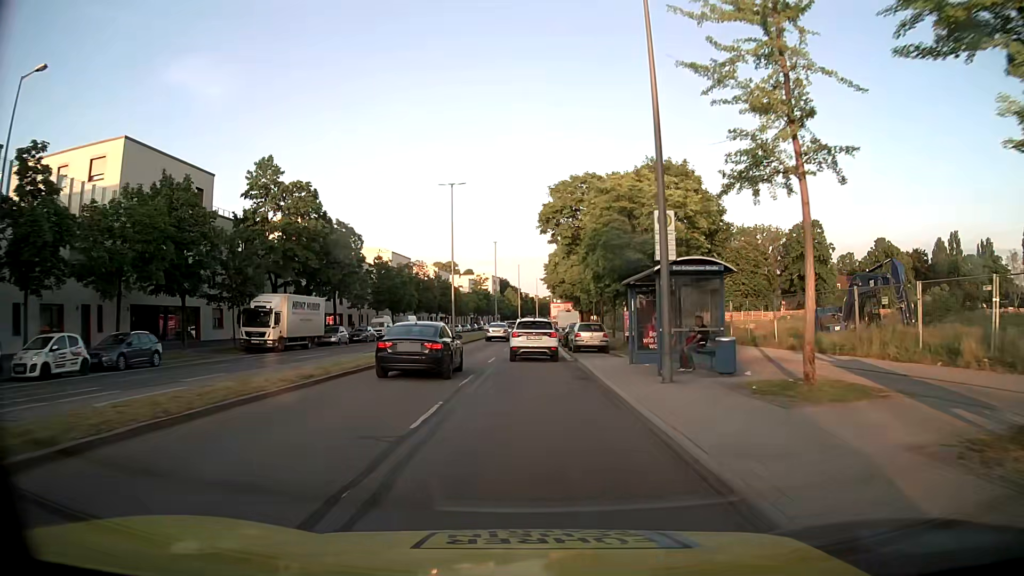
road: secondary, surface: asphalt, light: Day
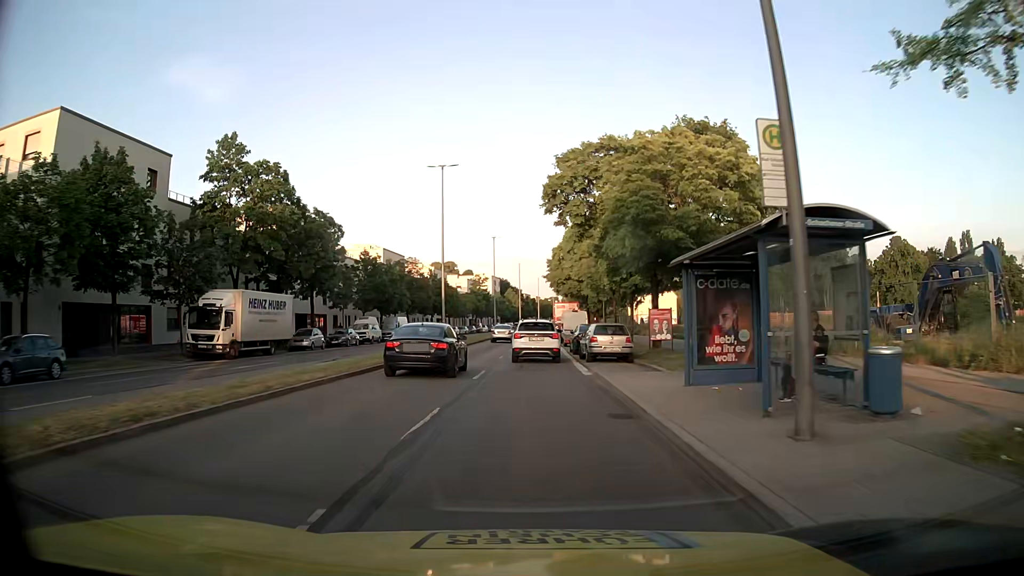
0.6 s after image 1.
(0.0, +7.0) m; 0°
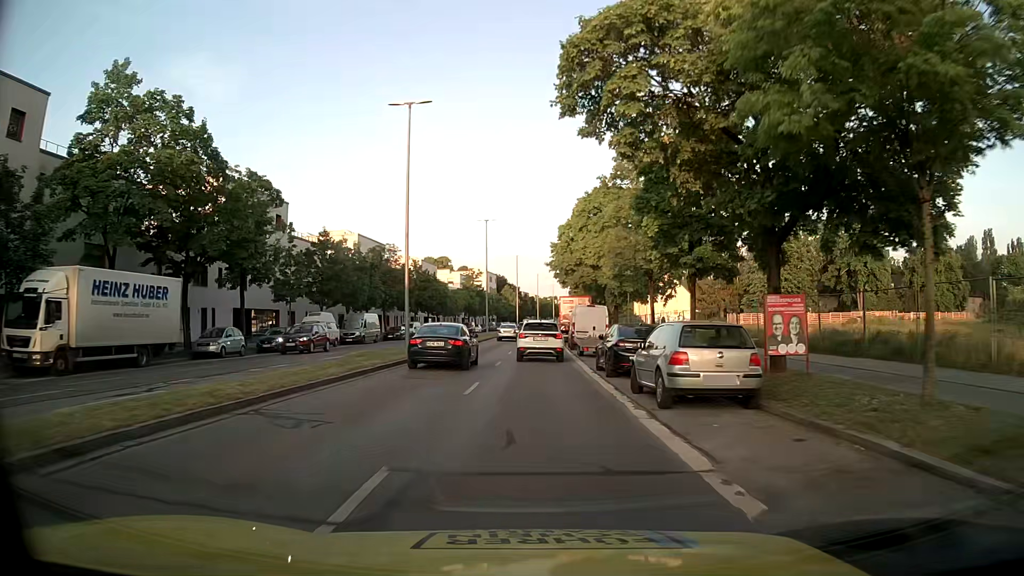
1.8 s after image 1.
(-0.1, +14.0) m; 0°
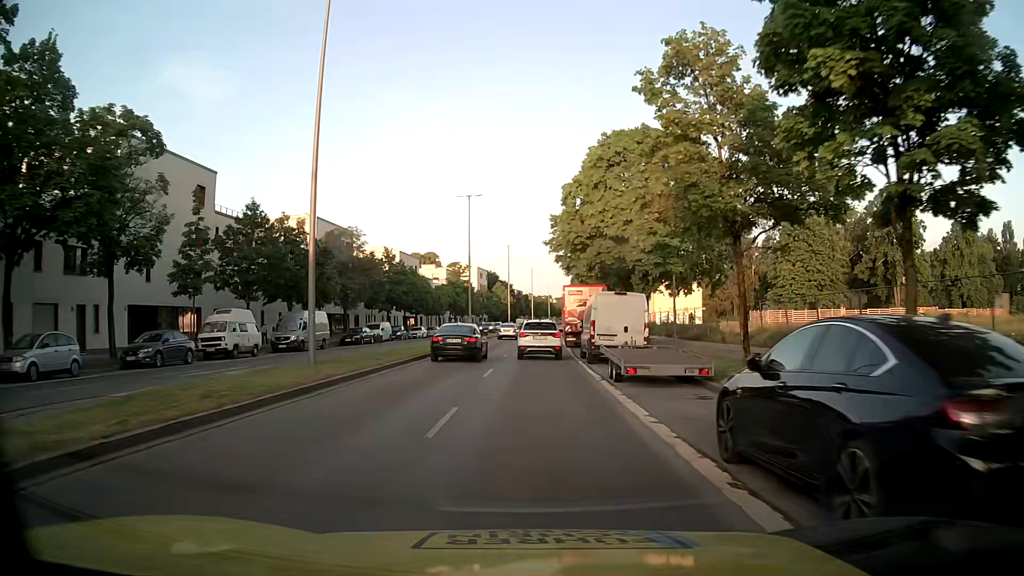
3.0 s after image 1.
(0.0, +14.2) m; 0°
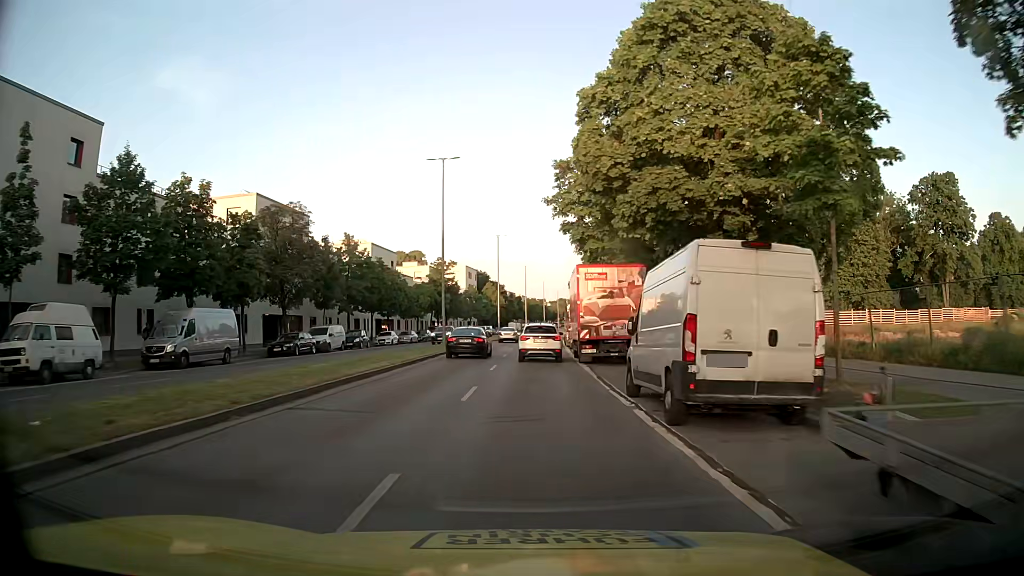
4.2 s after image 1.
(+0.2, +14.7) m; +1°
(0, +10) (0, +20) (0, +30) (0, +40) (0, +50) (+1, +60) (+1, +70) (+1, +80) (+2, +90) (+3, +100) m
